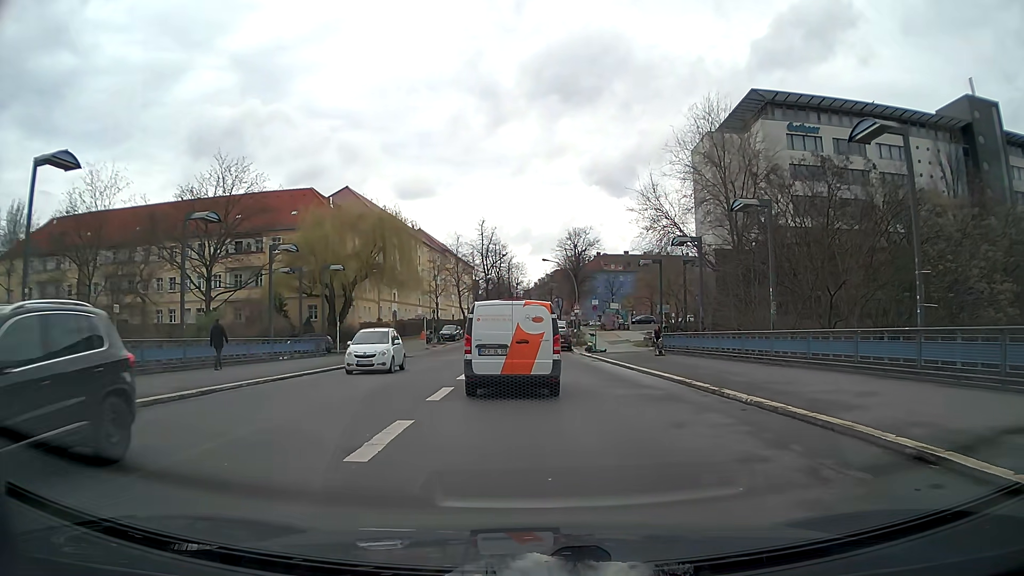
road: secondary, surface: asphalt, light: Day
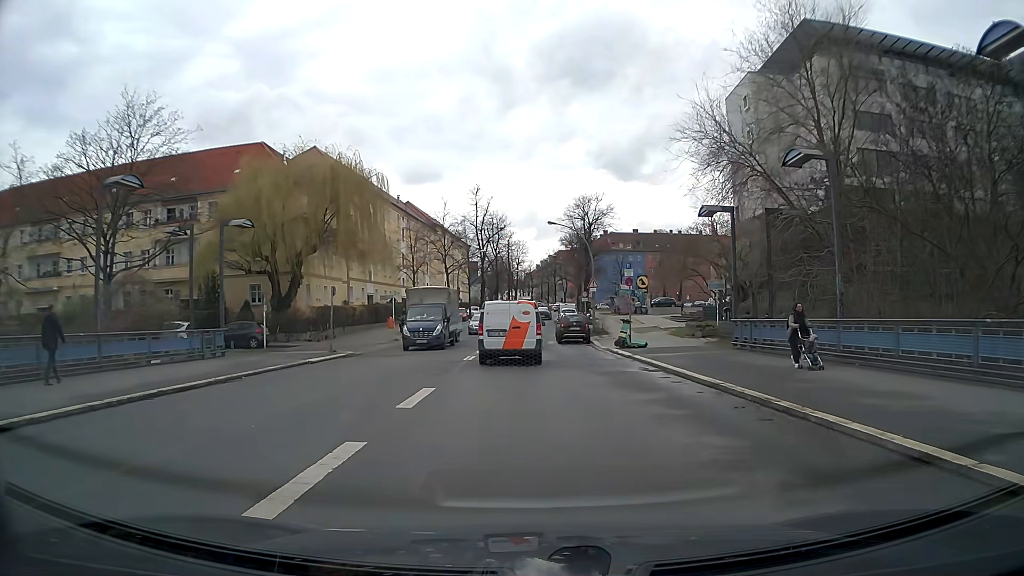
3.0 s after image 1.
(0.0, +14.7) m; 0°
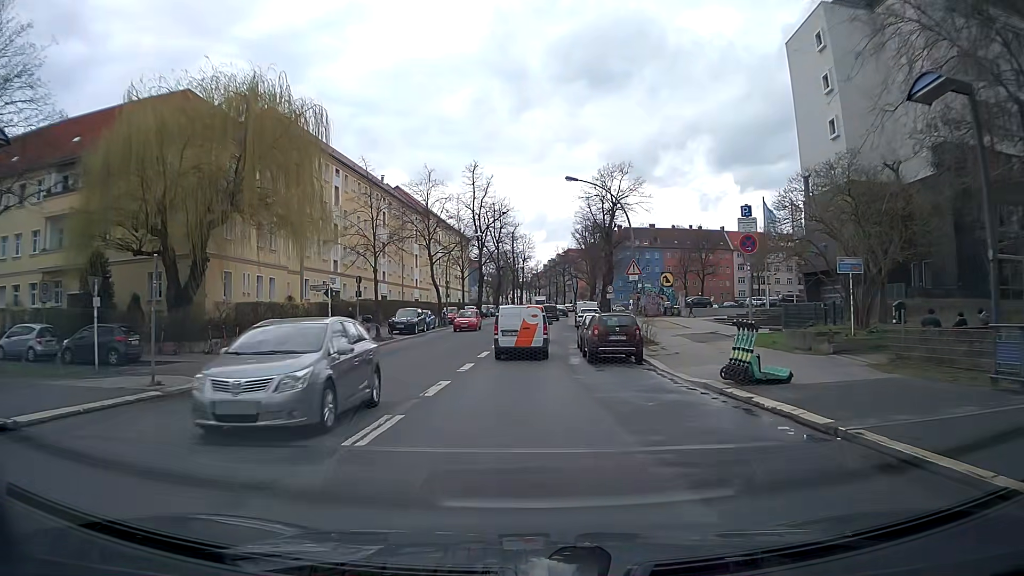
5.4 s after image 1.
(-0.1, +15.9) m; -1°
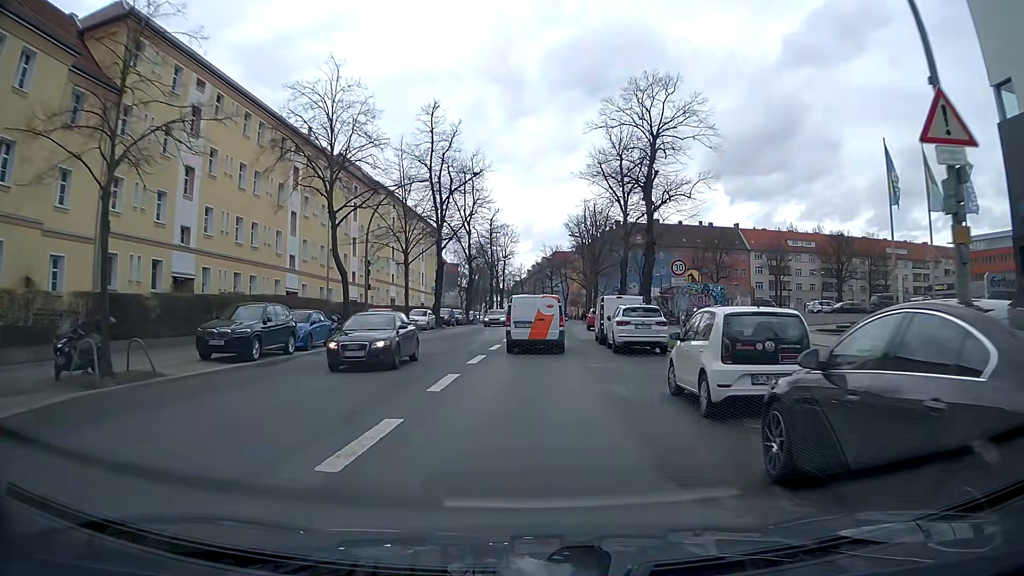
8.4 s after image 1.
(0.0, +25.3) m; +1°
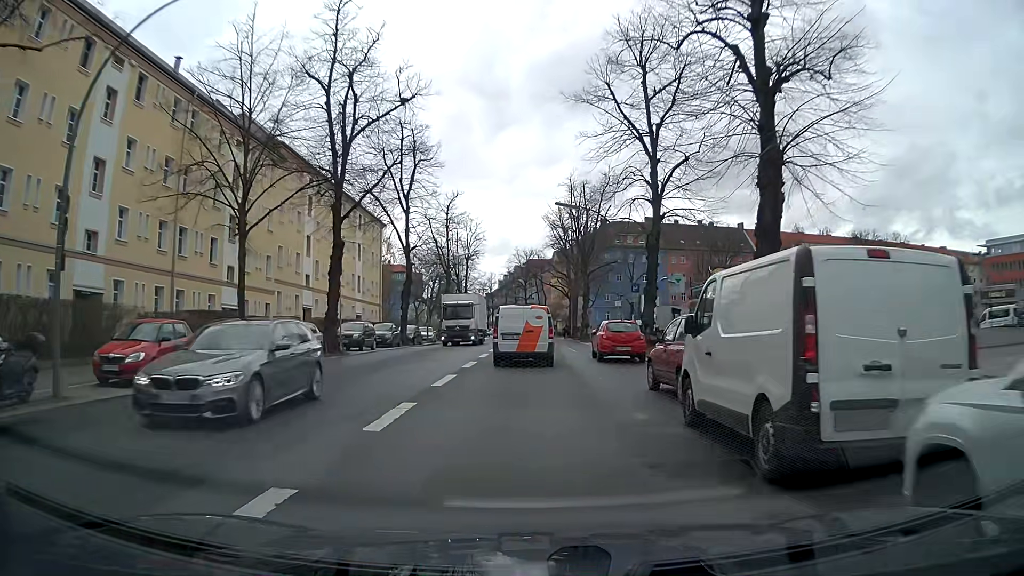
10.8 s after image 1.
(+0.6, +21.8) m; +2°
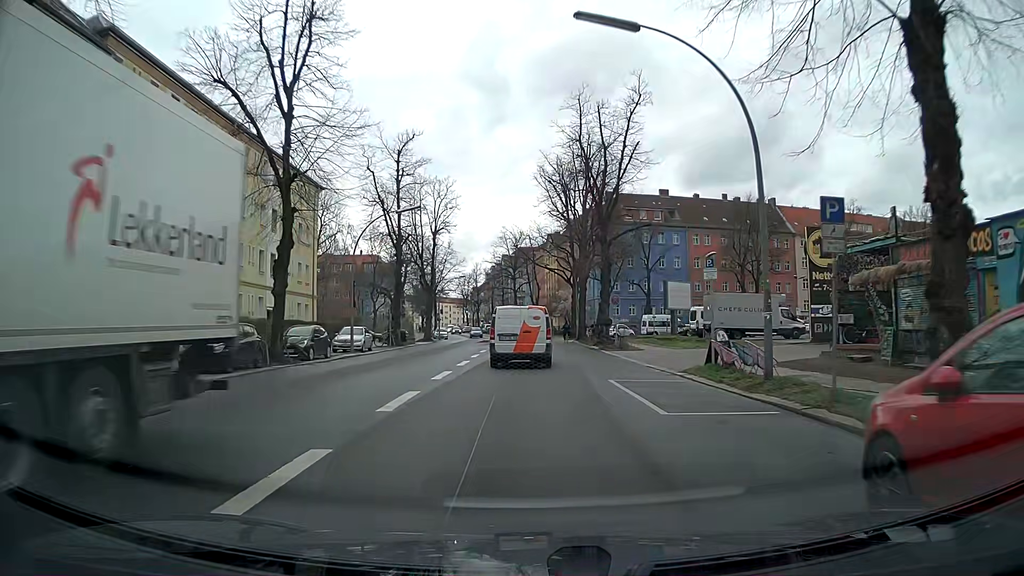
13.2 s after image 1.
(+0.3, +22.6) m; +1°
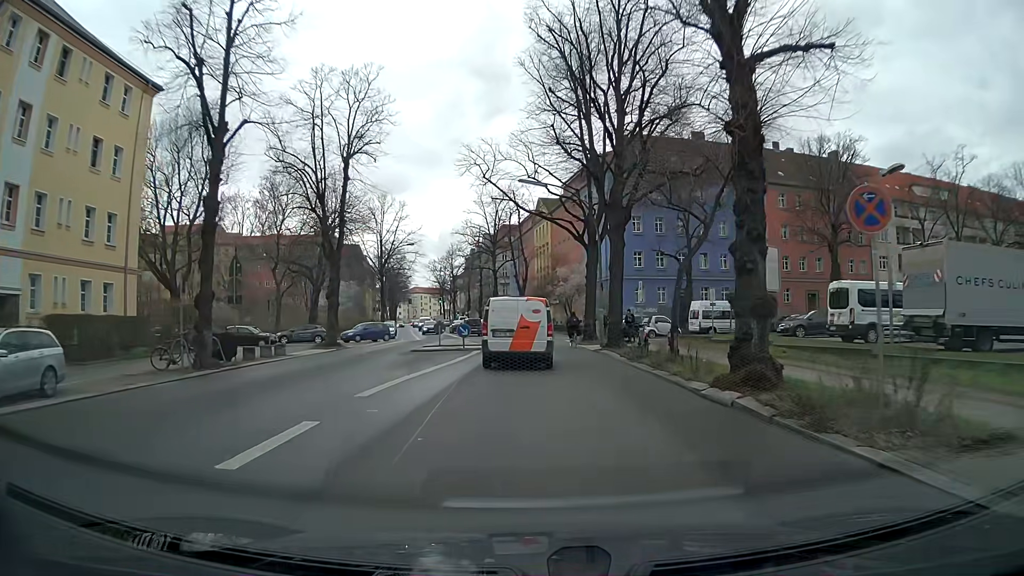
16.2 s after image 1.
(+0.2, +28.1) m; +1°
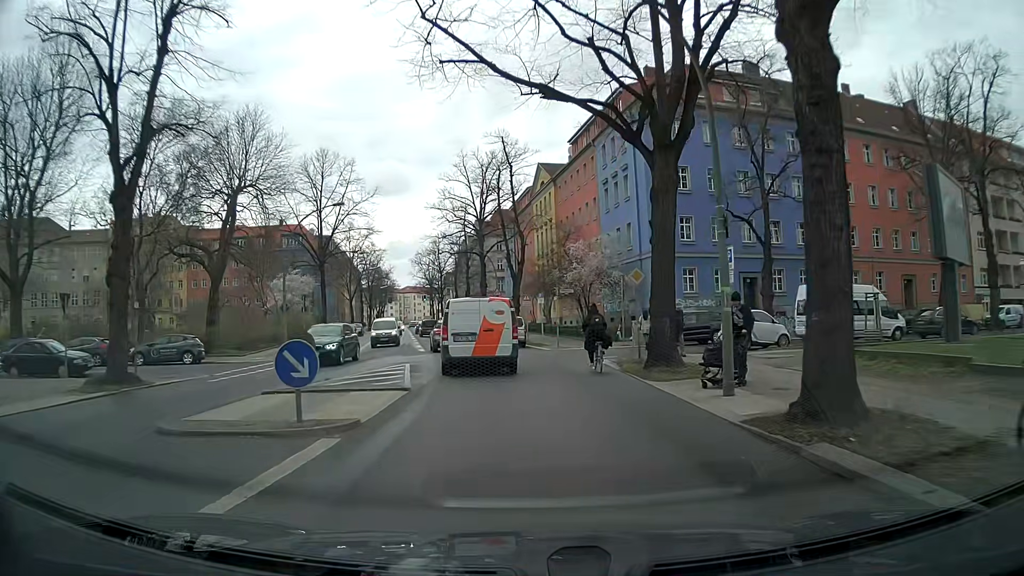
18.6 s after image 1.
(+0.1, +20.1) m; +1°
(0, +10) (-2, +20) (-3, +30) (-5, +40) (-7, +49) (-9, +59) (-11, +69) (-13, +79) (-15, +89) (-17, +98) m
